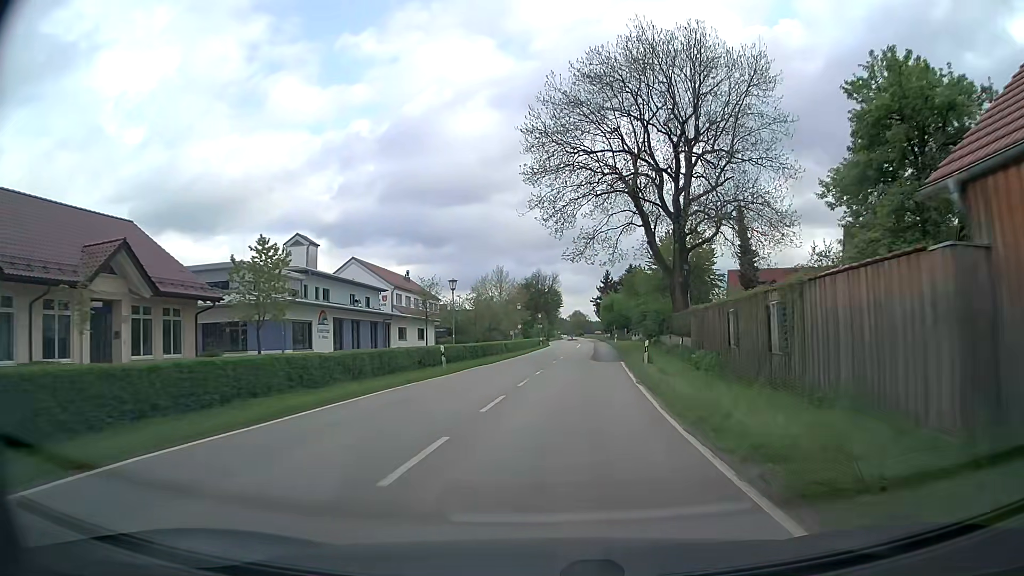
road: secondary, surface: asphalt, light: Day
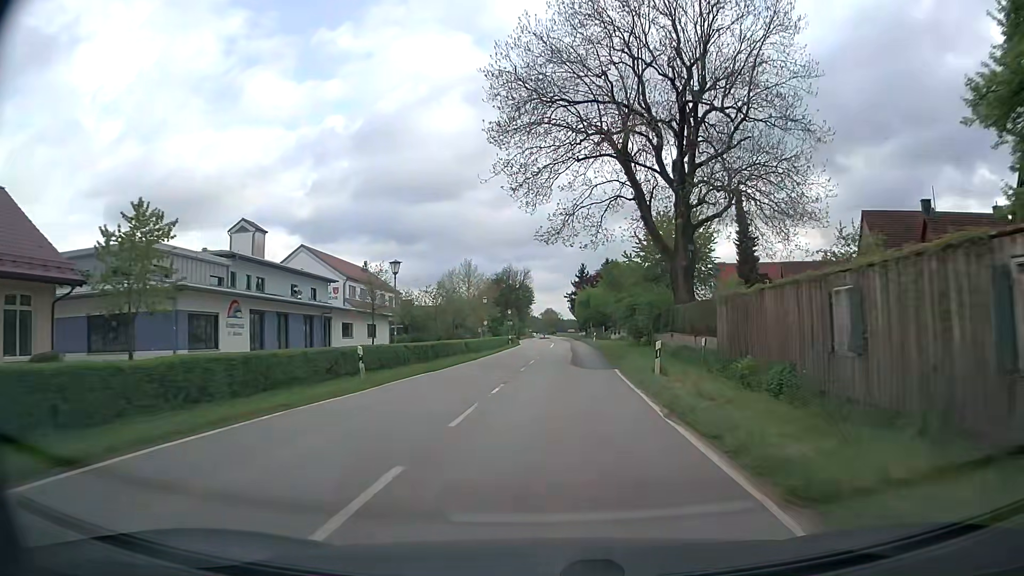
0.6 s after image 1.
(+0.1, +8.5) m; +2°
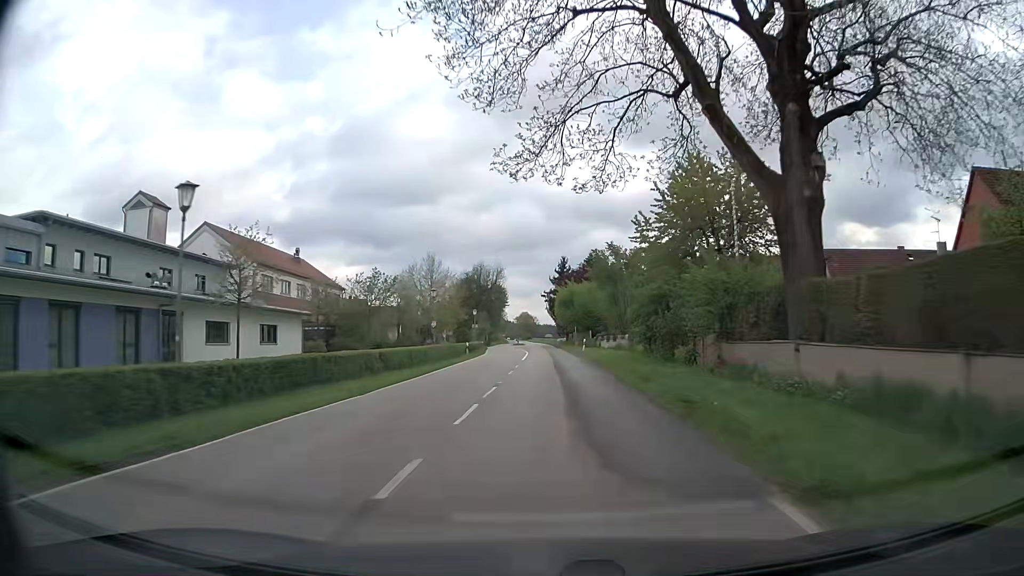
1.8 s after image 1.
(+0.4, +17.5) m; +2°
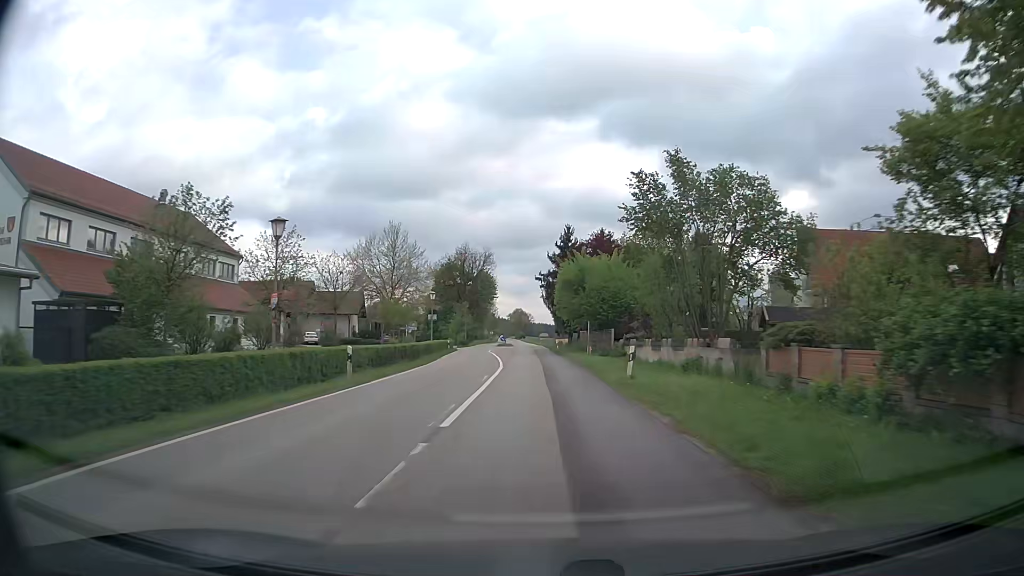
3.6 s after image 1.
(+0.3, +27.4) m; +1°
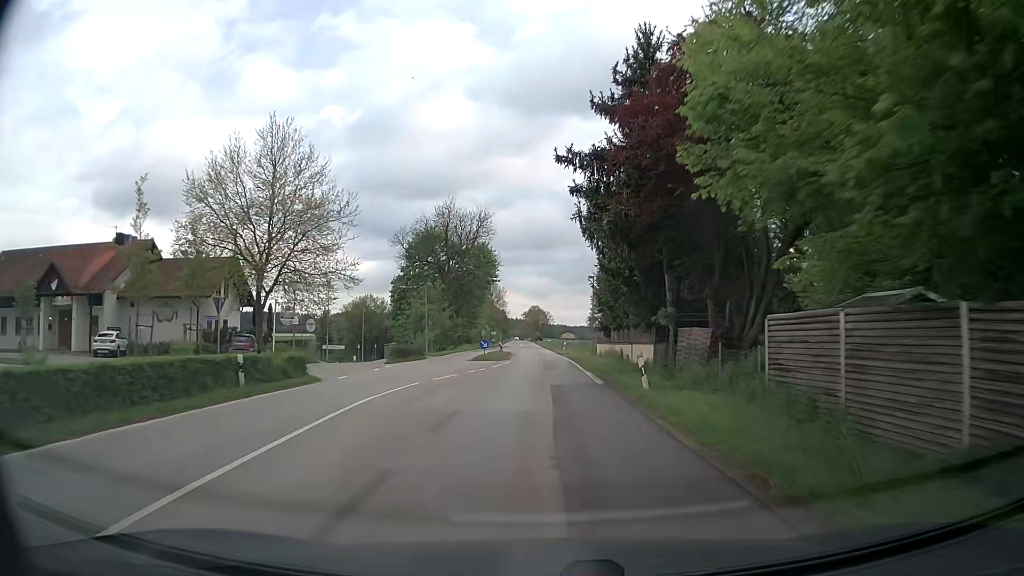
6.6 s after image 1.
(-0.6, +46.3) m; -2°
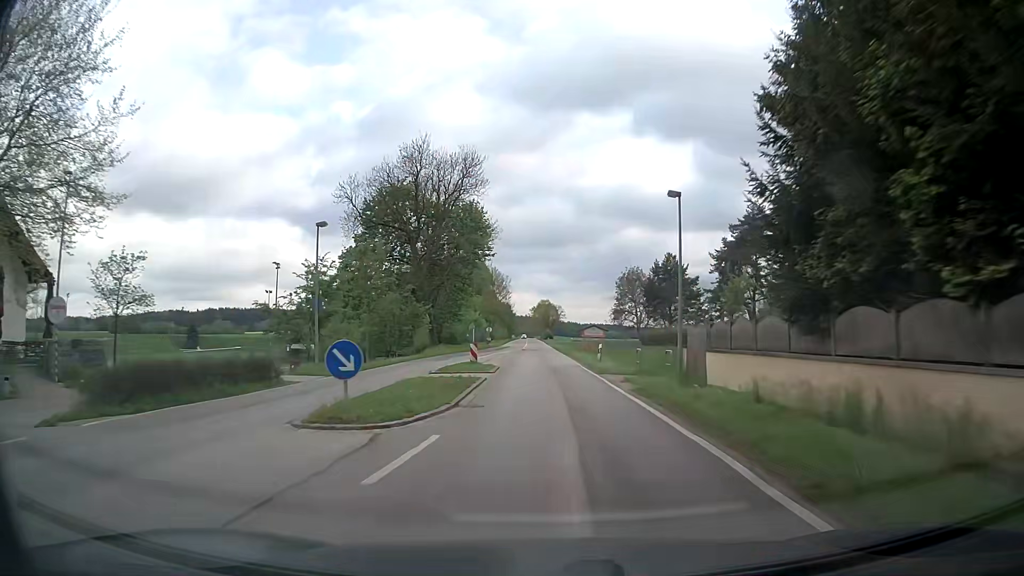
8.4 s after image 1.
(-0.2, +28.9) m; -1°
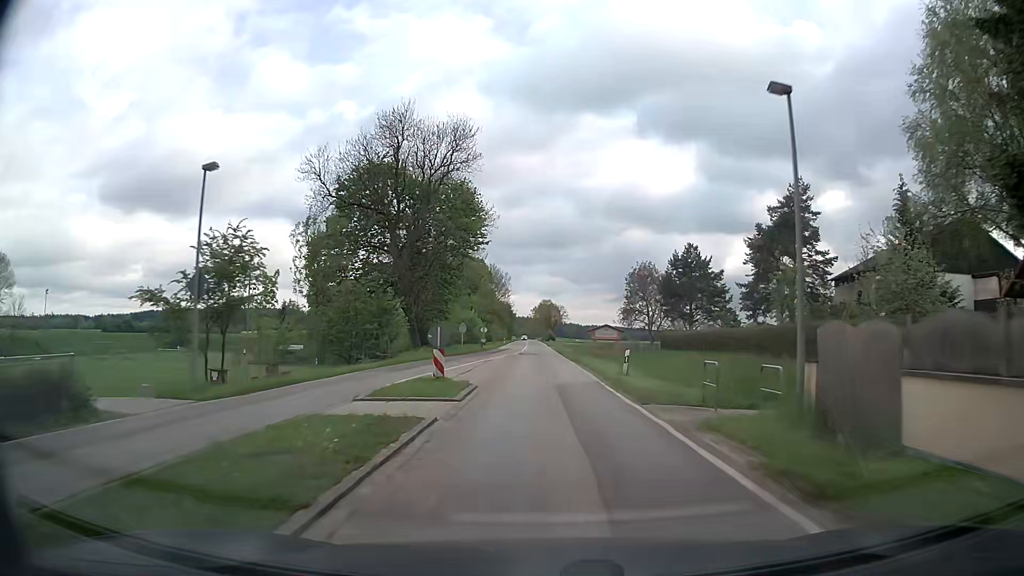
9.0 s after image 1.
(0.0, +9.9) m; 0°
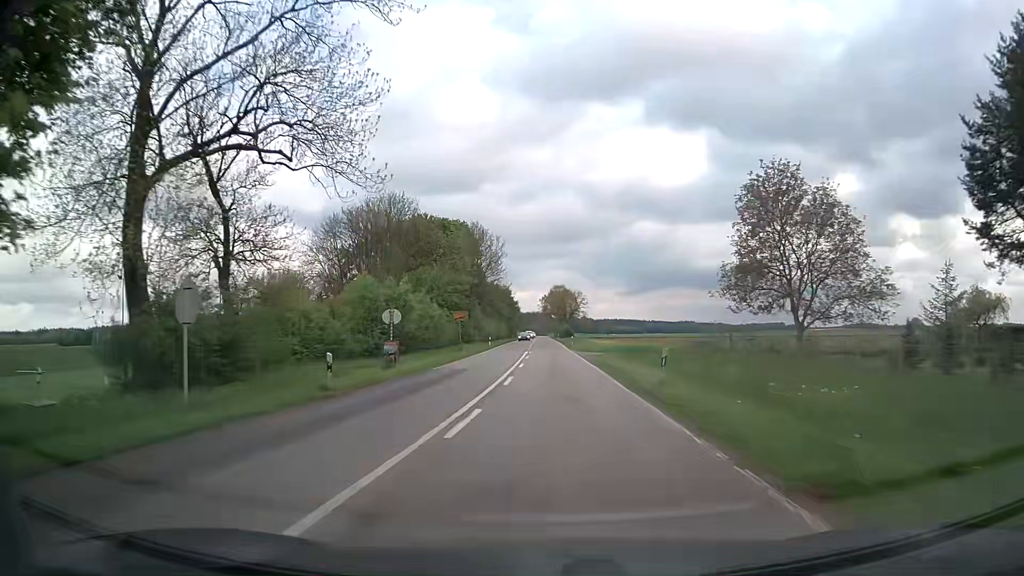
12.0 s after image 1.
(-0.4, +51.3) m; -1°
